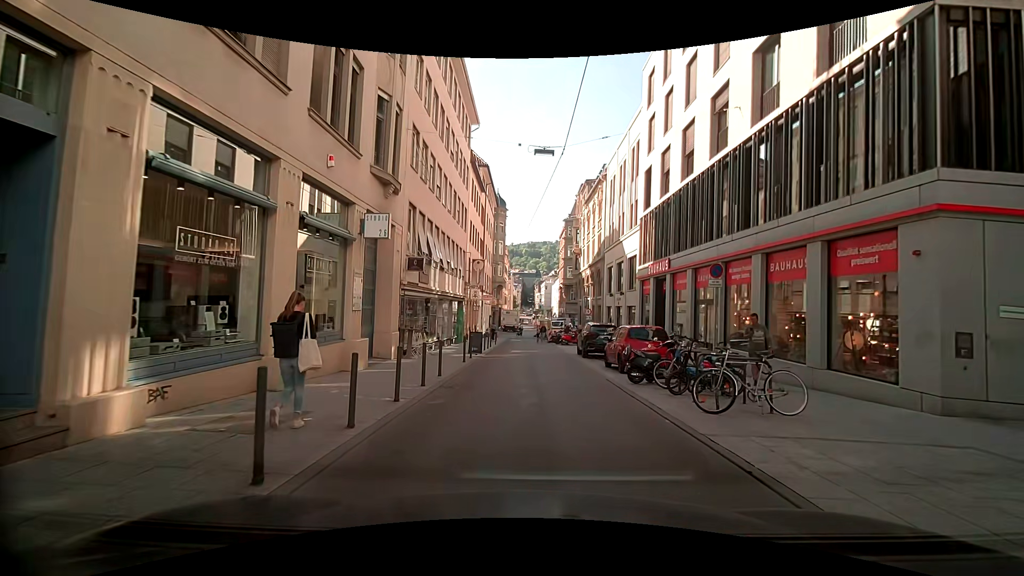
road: residential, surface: asphalt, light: Day
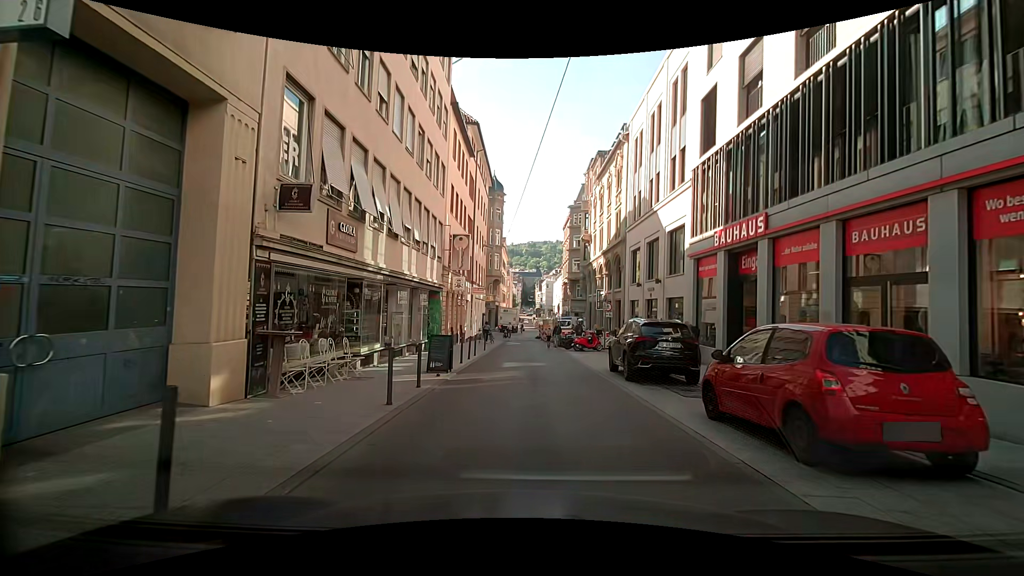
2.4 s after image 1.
(0.0, +9.9) m; -1°
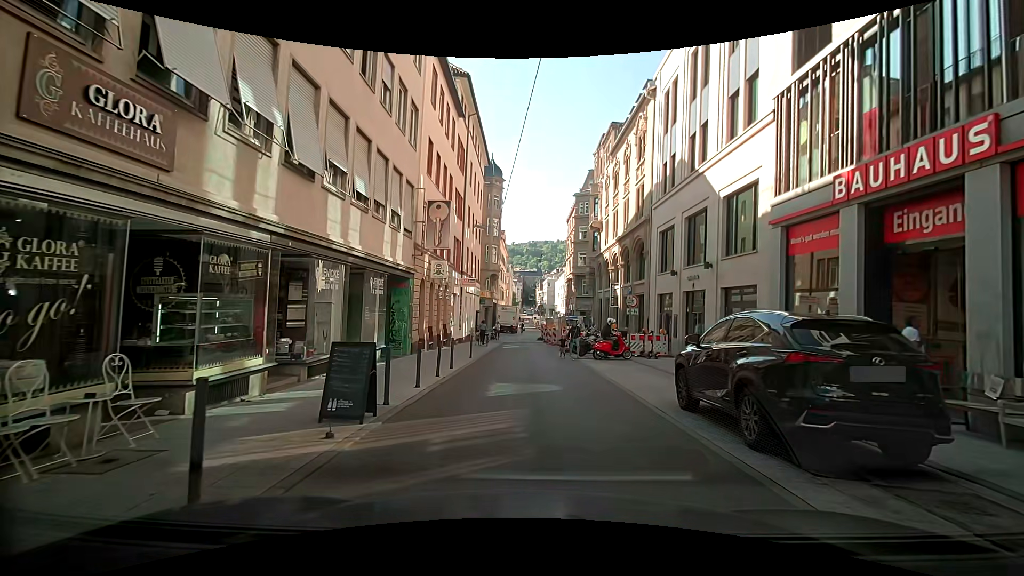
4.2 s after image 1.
(+0.2, +7.1) m; +1°
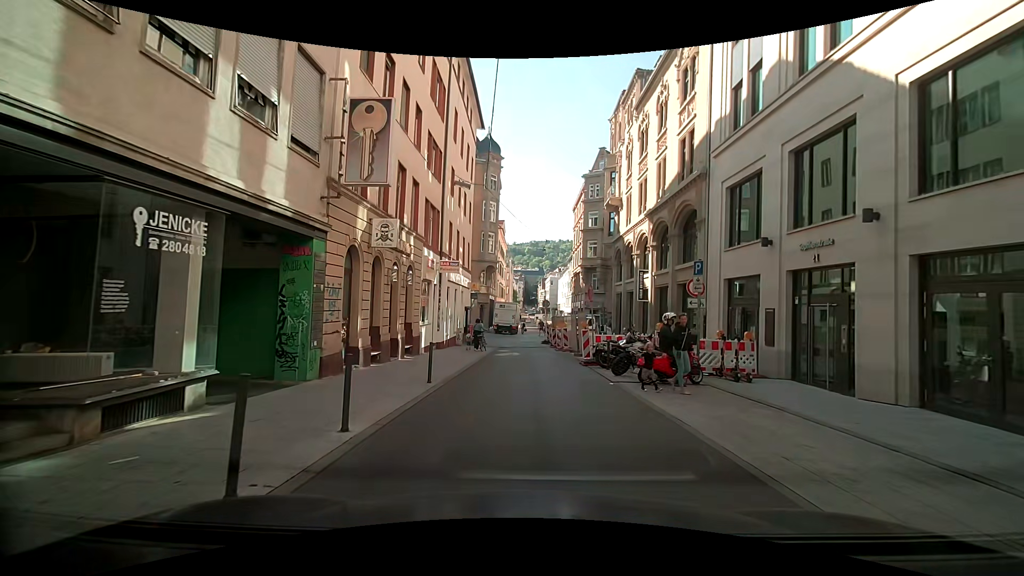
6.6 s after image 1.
(0.0, +9.0) m; 0°
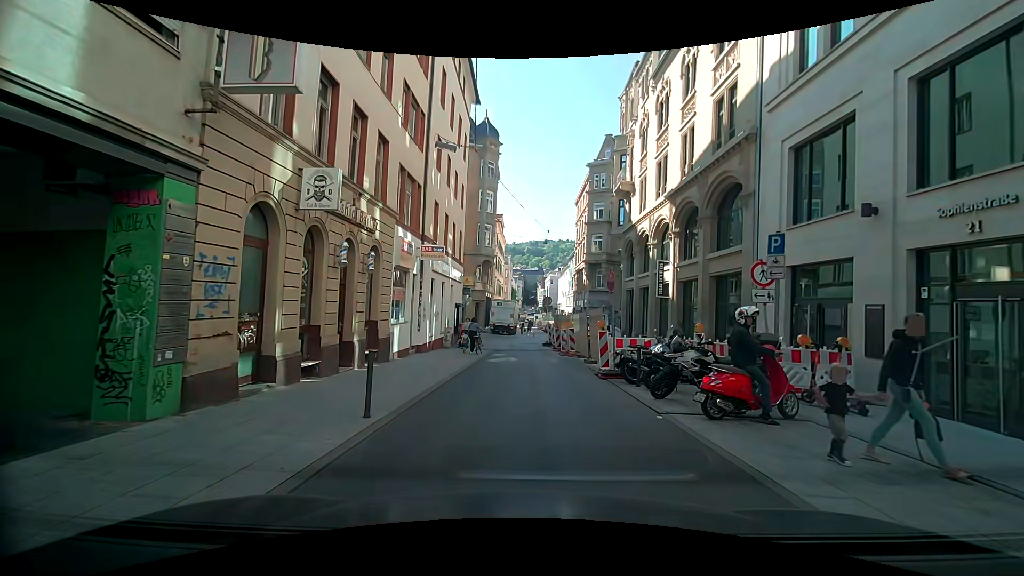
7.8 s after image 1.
(-0.1, +4.4) m; -1°
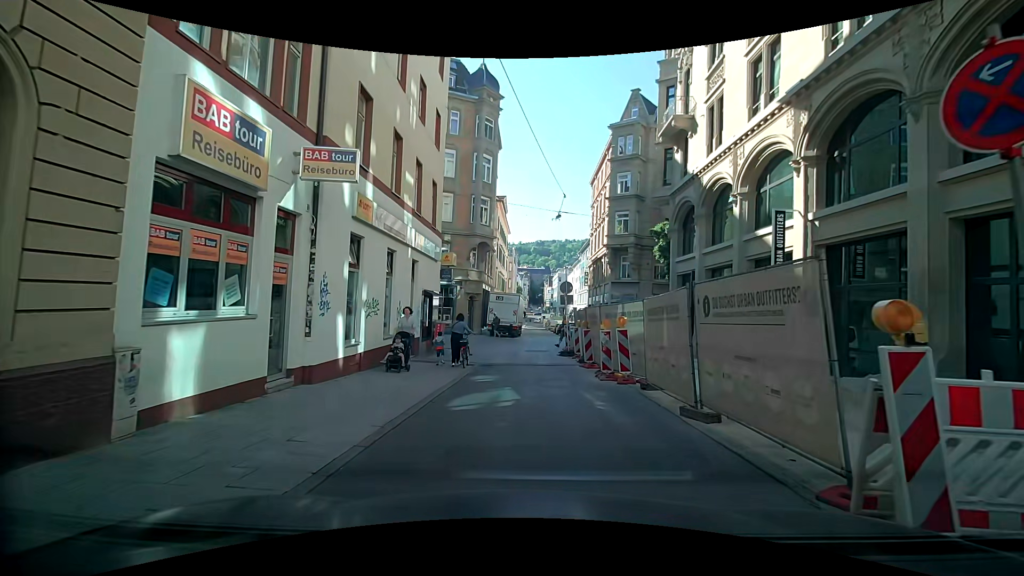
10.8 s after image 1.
(+0.2, +11.2) m; 0°
